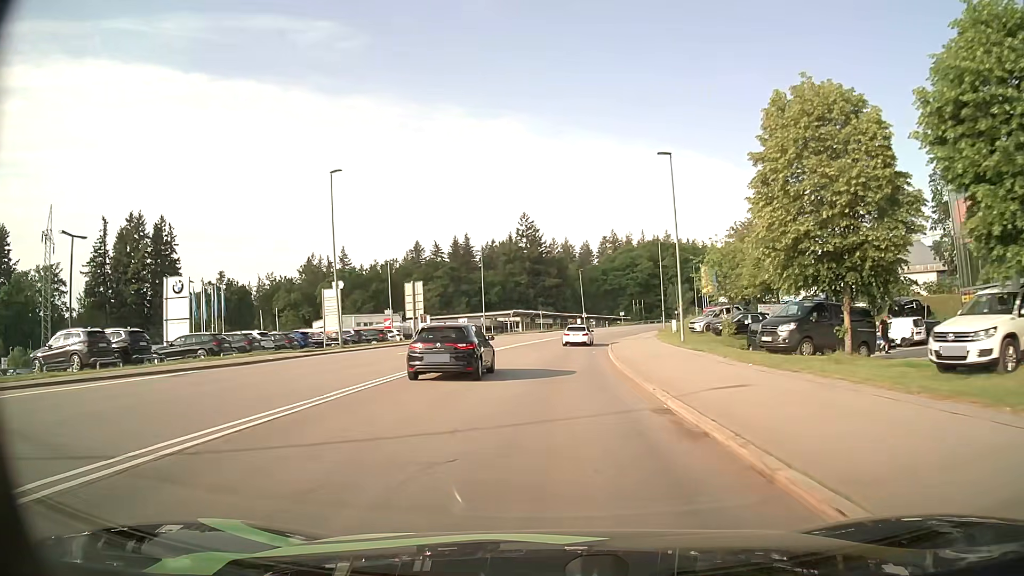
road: secondary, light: Day
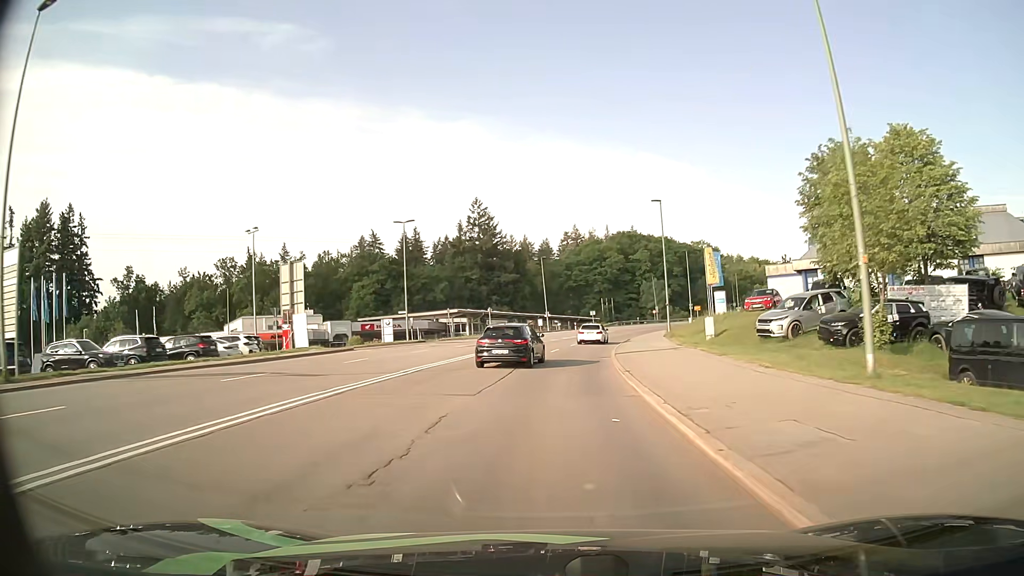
(+0.7, +24.7) m; +4°
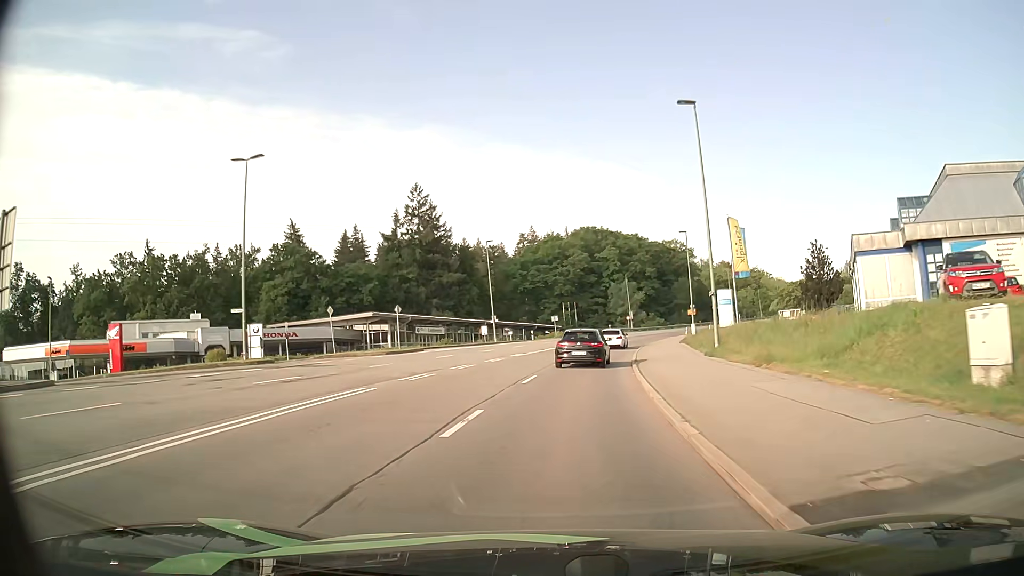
(+0.8, +25.0) m; +4°
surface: asphalt
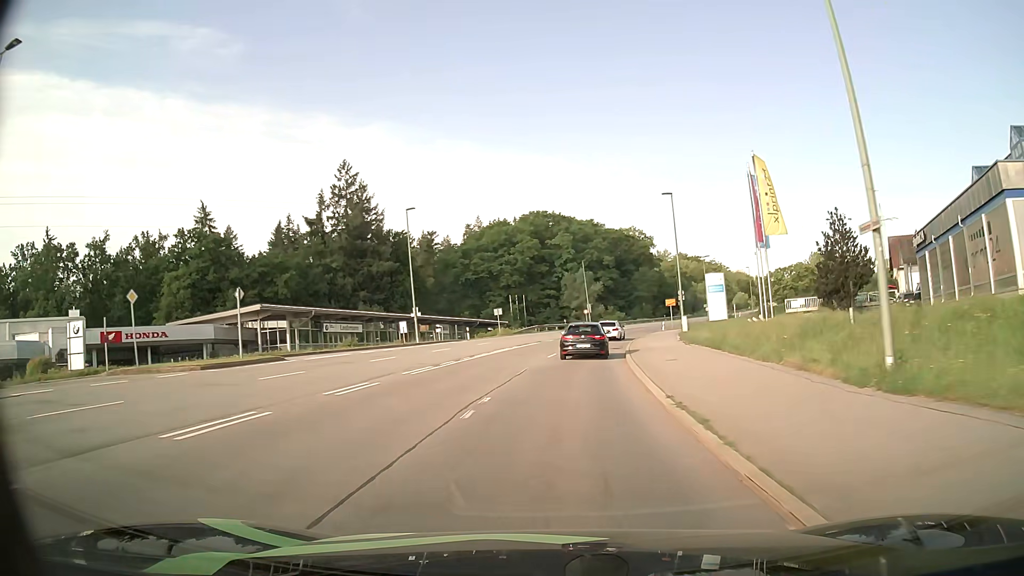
(+0.6, +16.8) m; +4°
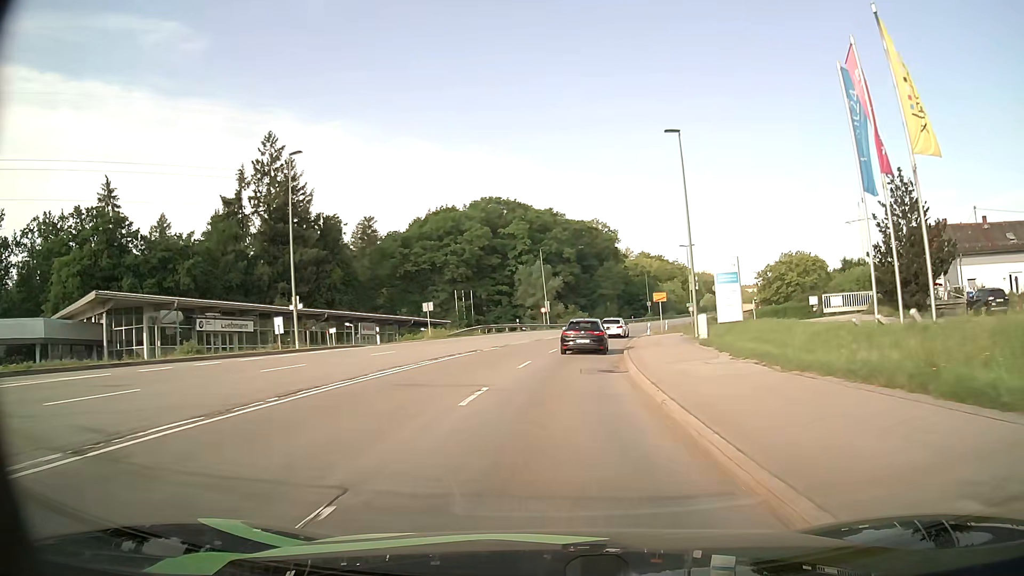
(+0.5, +17.0) m; +4°
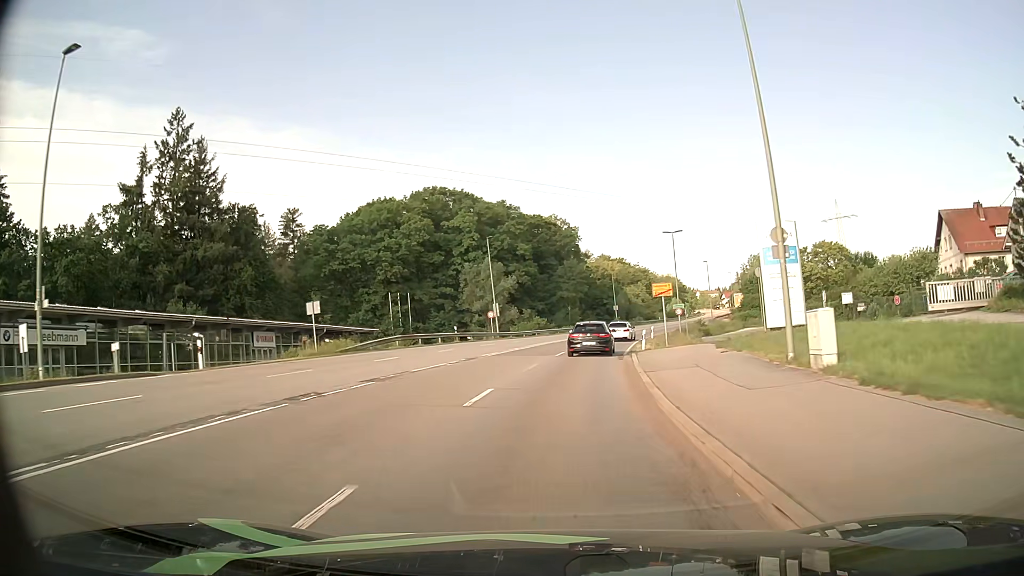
(+0.5, +17.2) m; +4°
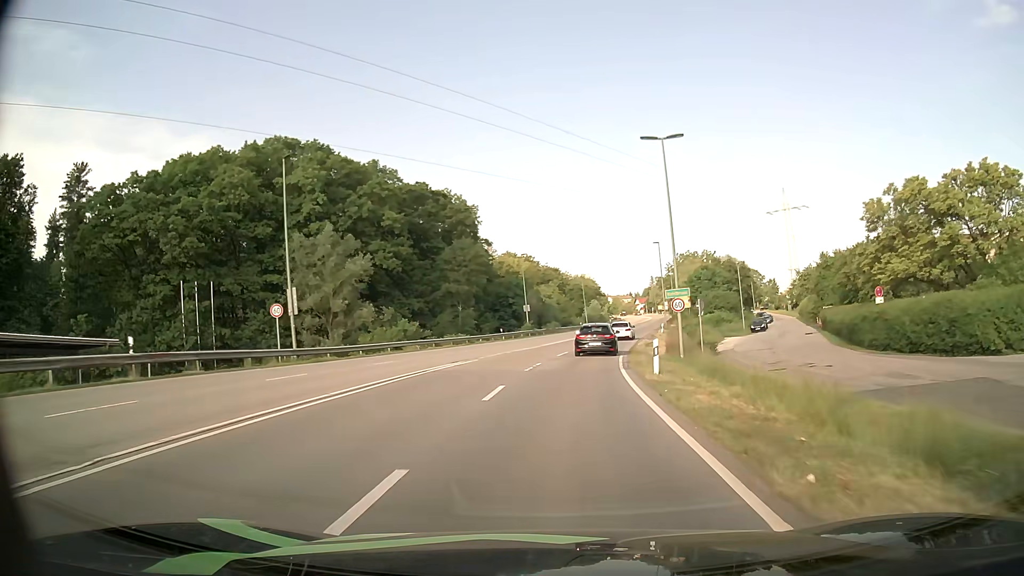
(+2.4, +34.6) m; +8°
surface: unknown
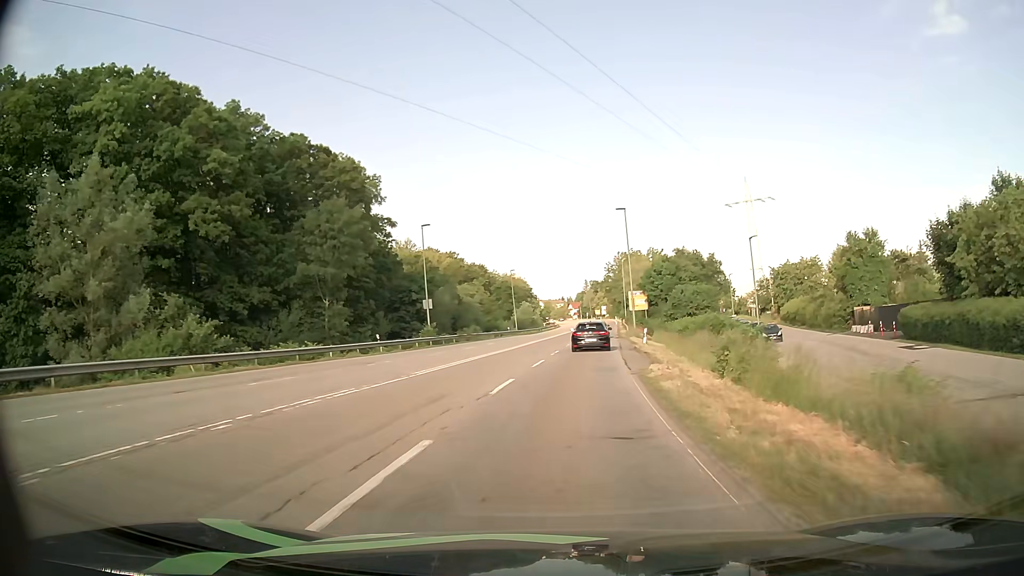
(+1.3, +26.4) m; +6°
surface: asphalt
(0, +10) (+1, +20) (+2, +30) (+3, +40) (+4, +50) (+5, +60) (+6, +70) (+7, +80) (+8, +90) (+9, +100) m
